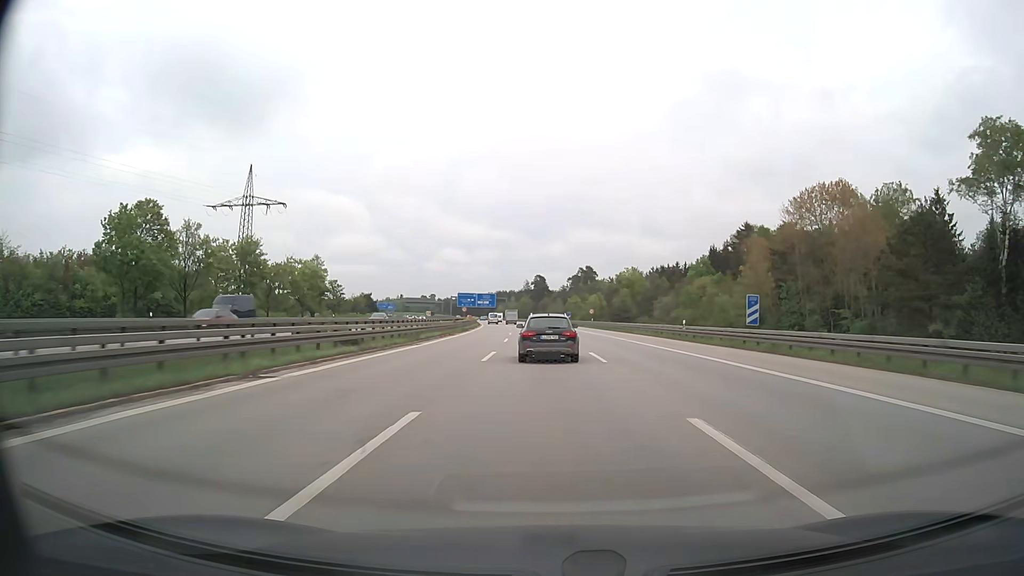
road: motorway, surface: asphalt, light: Day
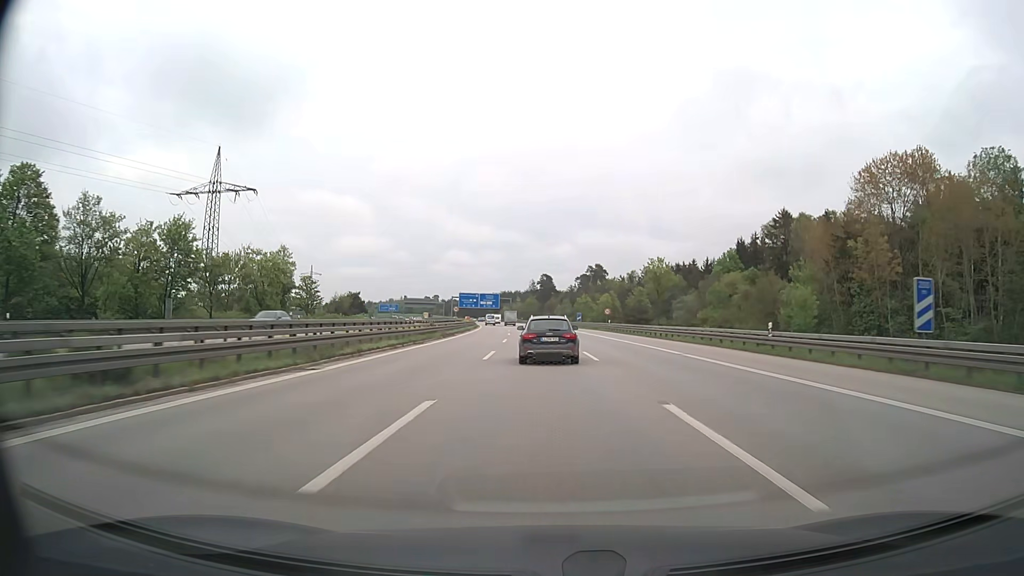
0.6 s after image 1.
(-0.1, +16.2) m; -1°
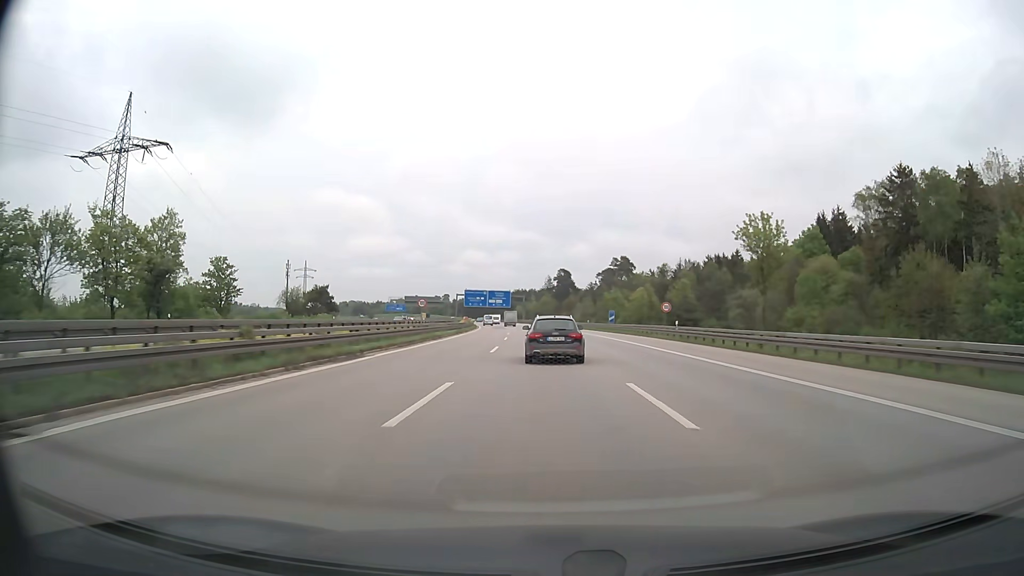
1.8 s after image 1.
(-0.4, +32.5) m; -1°
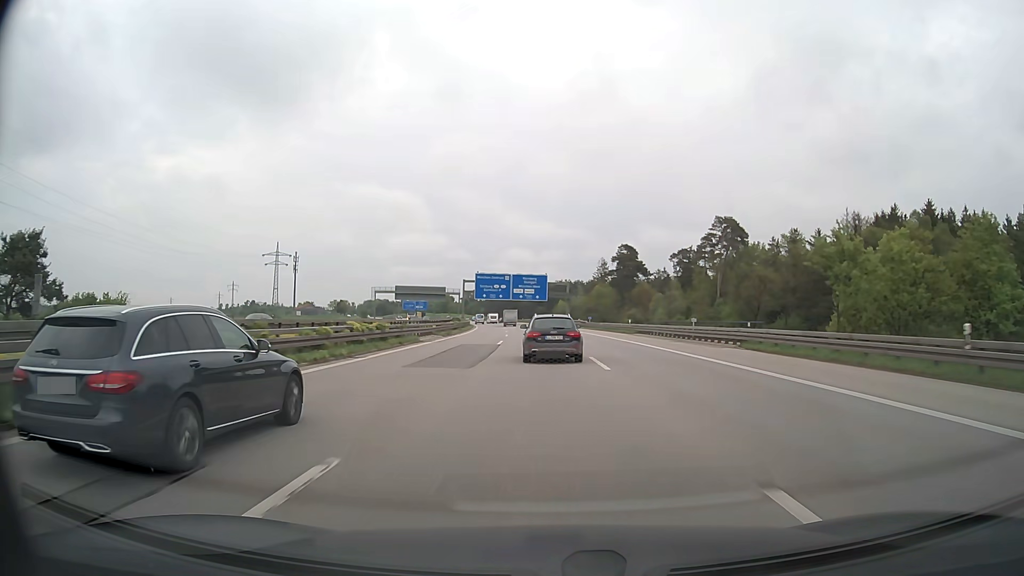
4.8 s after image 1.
(-2.7, +81.6) m; -4°
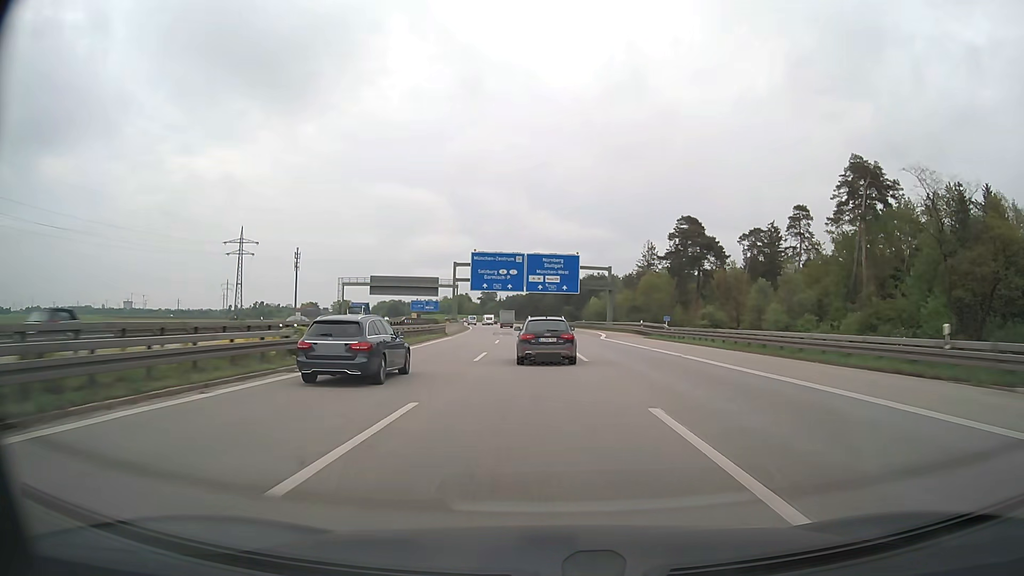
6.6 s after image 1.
(-0.9, +49.0) m; -2°
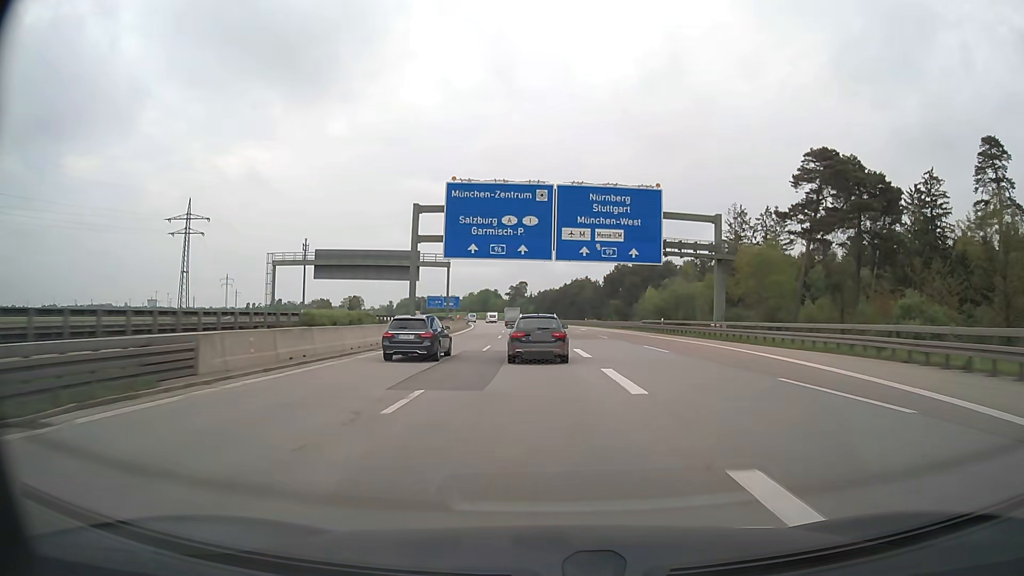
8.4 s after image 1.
(-1.2, +49.4) m; -3°
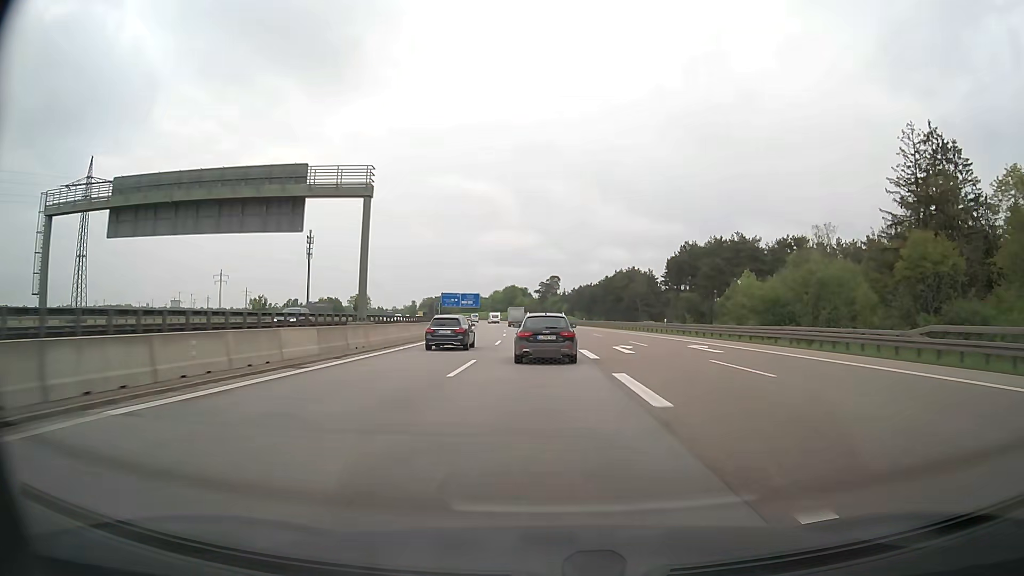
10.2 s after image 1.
(-1.2, +49.5) m; -3°
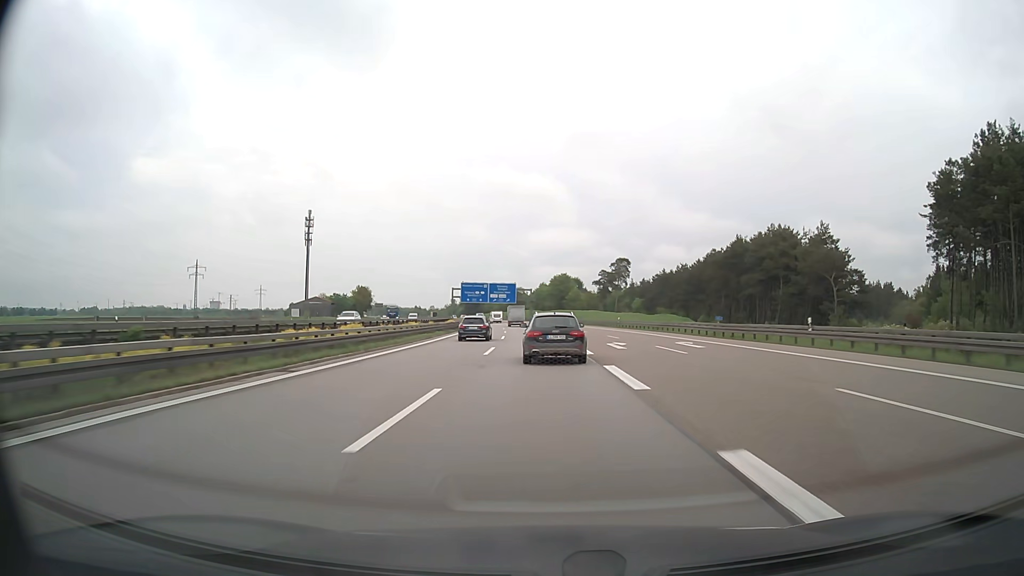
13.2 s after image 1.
(-3.2, +81.8) m; -5°
(0, +10) (0, +20) (0, +30) (-1, +40) (-1, +50) (-2, +60) (-3, +70) (-3, +80) (-4, +90) (-5, +100) m
